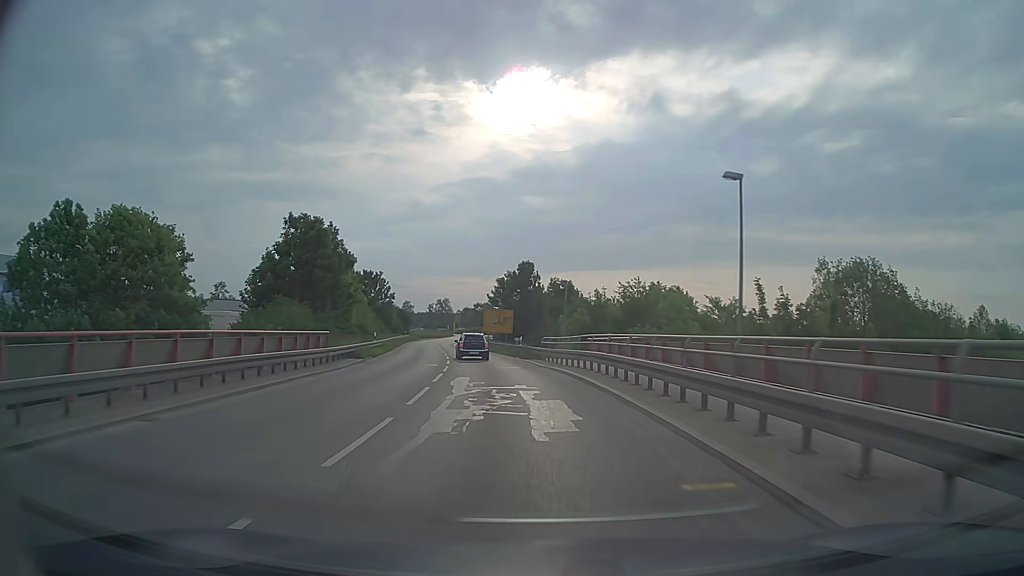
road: secondary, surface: asphalt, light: Day
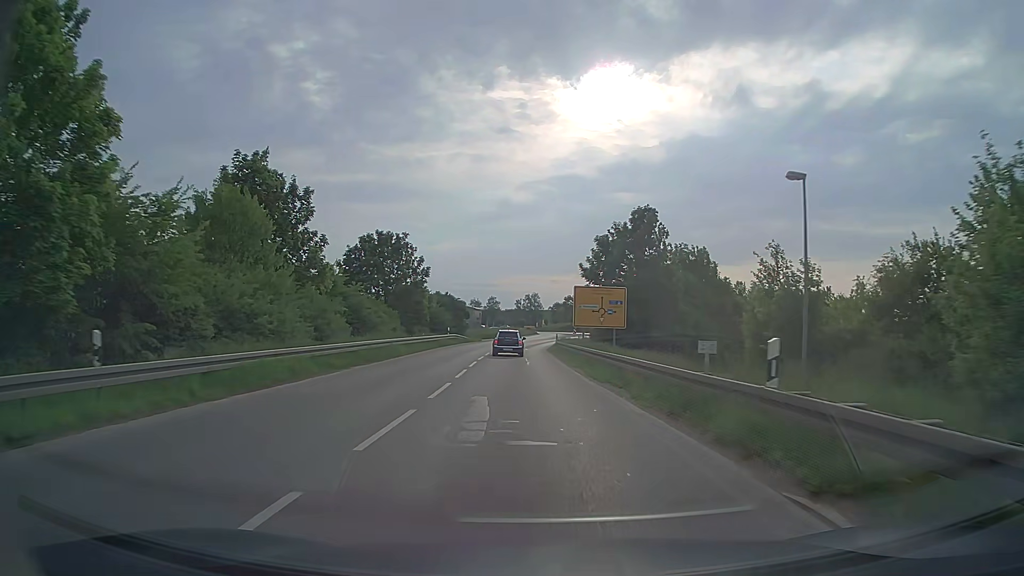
(-2.6, +35.1) m; -8°
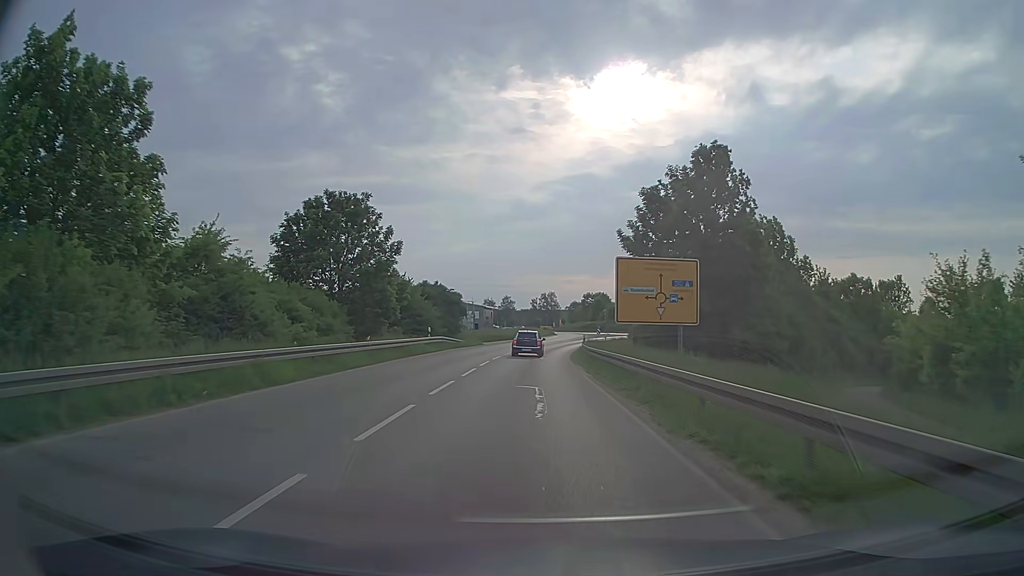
(-0.2, +17.2) m; -1°
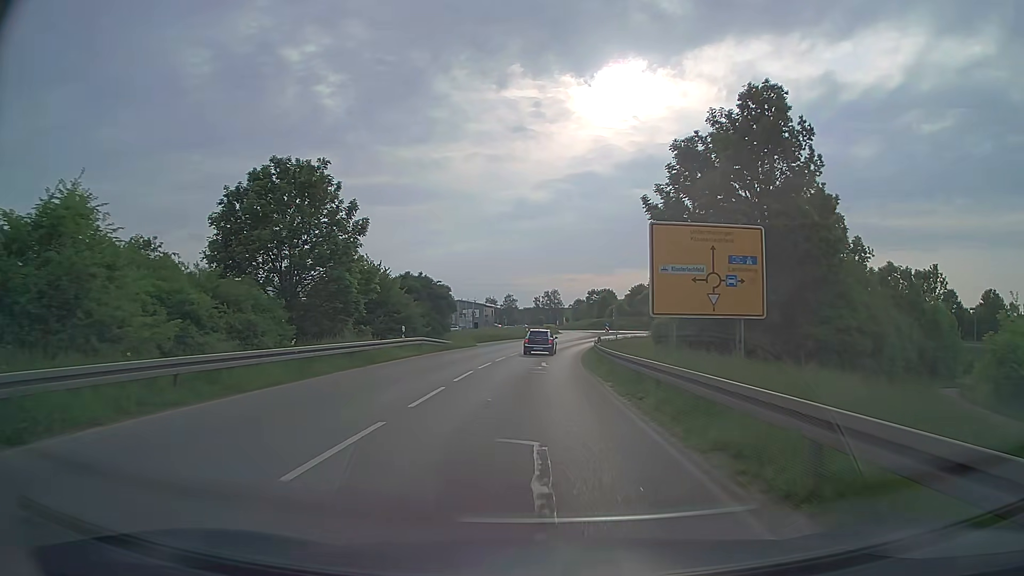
(0.0, +8.3) m; 0°
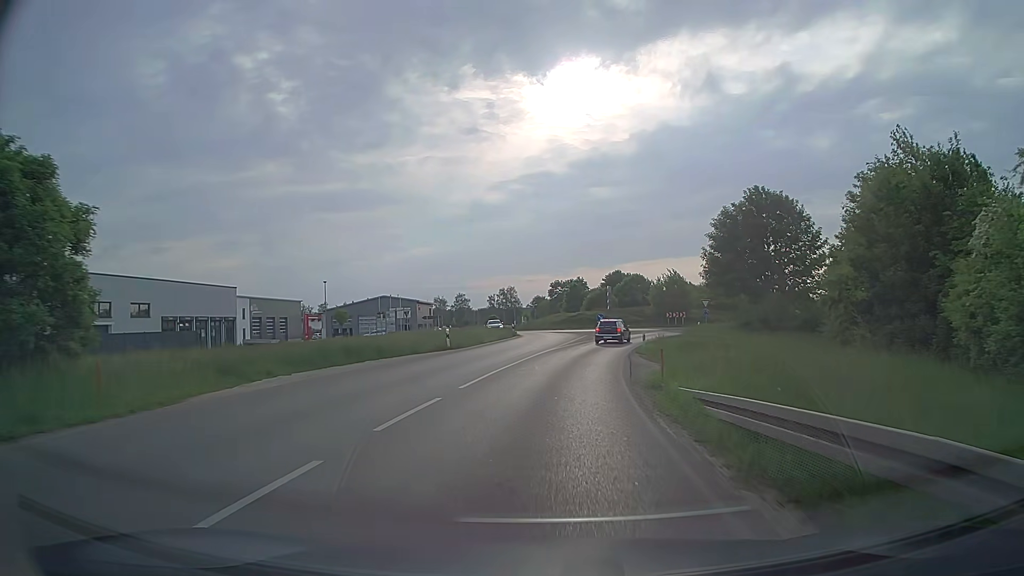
(+0.8, +38.4) m; +3°
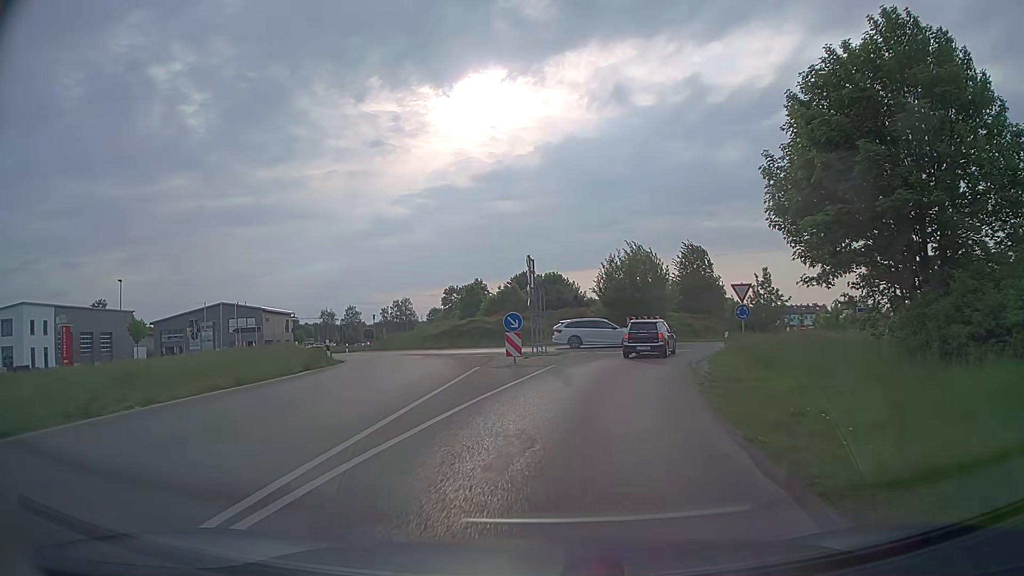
(+2.0, +30.3) m; +9°
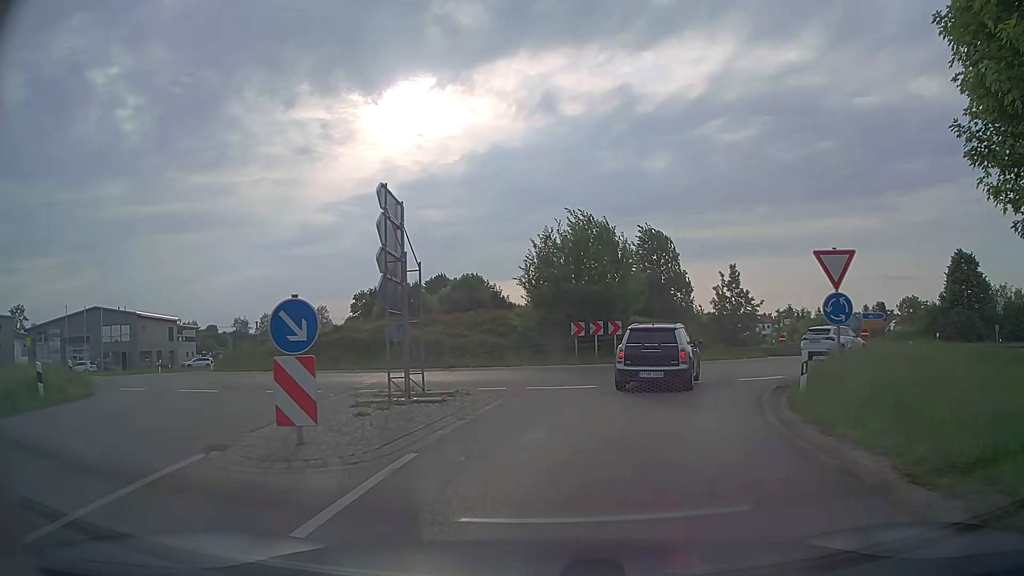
(+0.6, +13.8) m; +6°
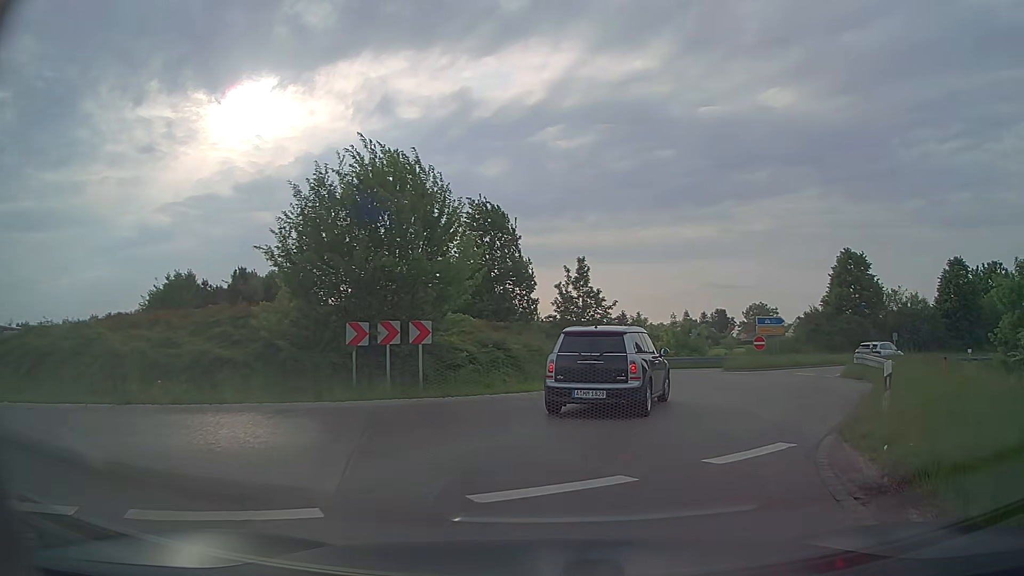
(+1.0, +10.4) m; +15°
(+2, +10) (+5, +19) (+5, +29) (+1, +38) (-7, +44) (-15, +49) (-23, +56) (-28, +64) (-34, +72) (-39, +81) m
